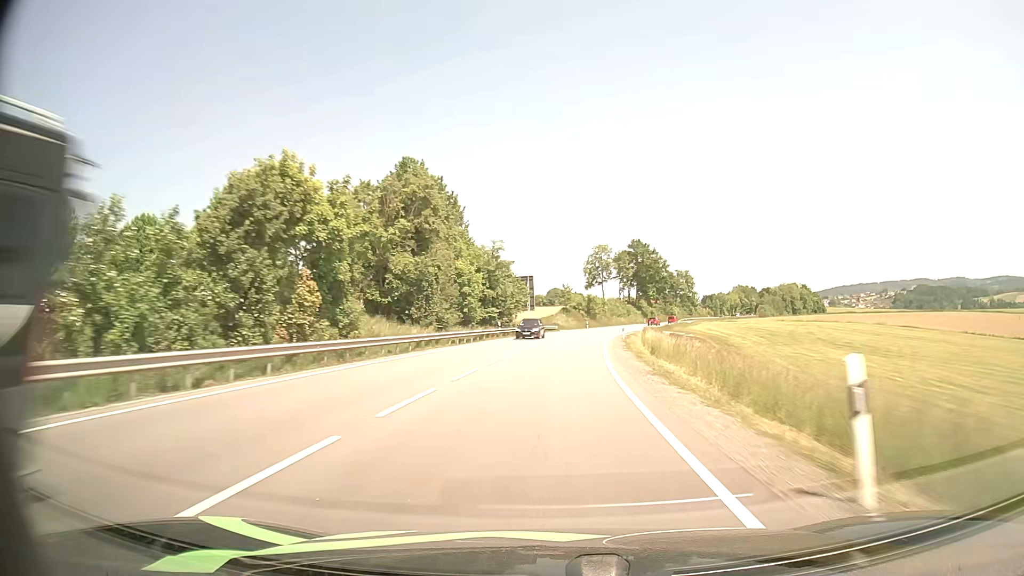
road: primary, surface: asphalt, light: Day
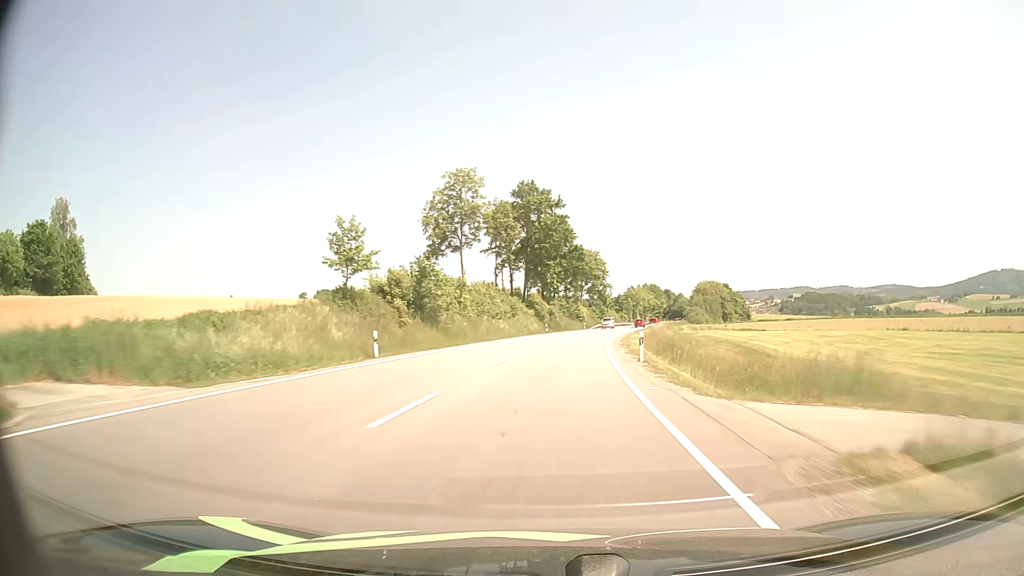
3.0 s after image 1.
(+7.6, +79.0) m; +11°
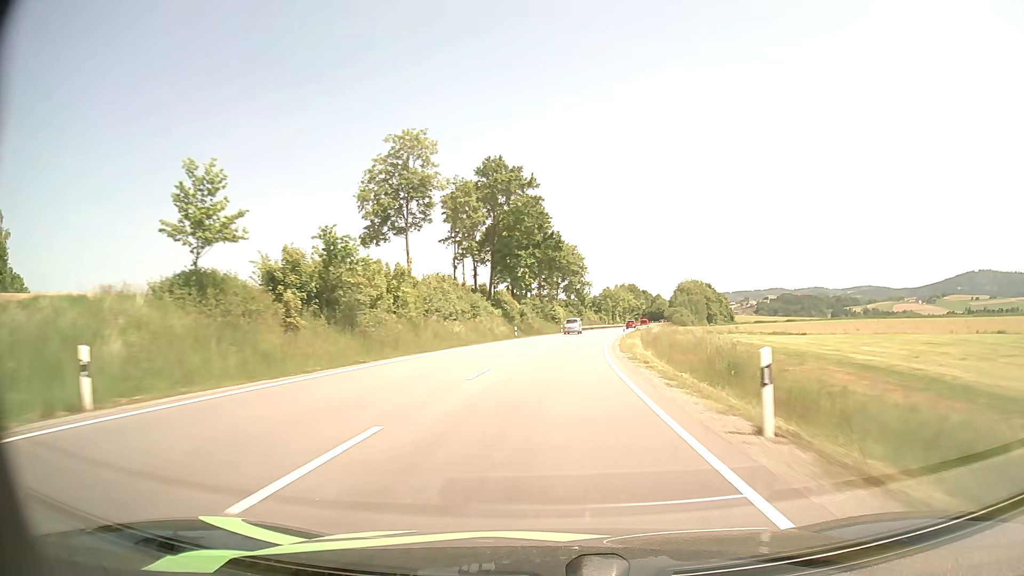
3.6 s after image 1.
(+0.3, +16.0) m; +2°
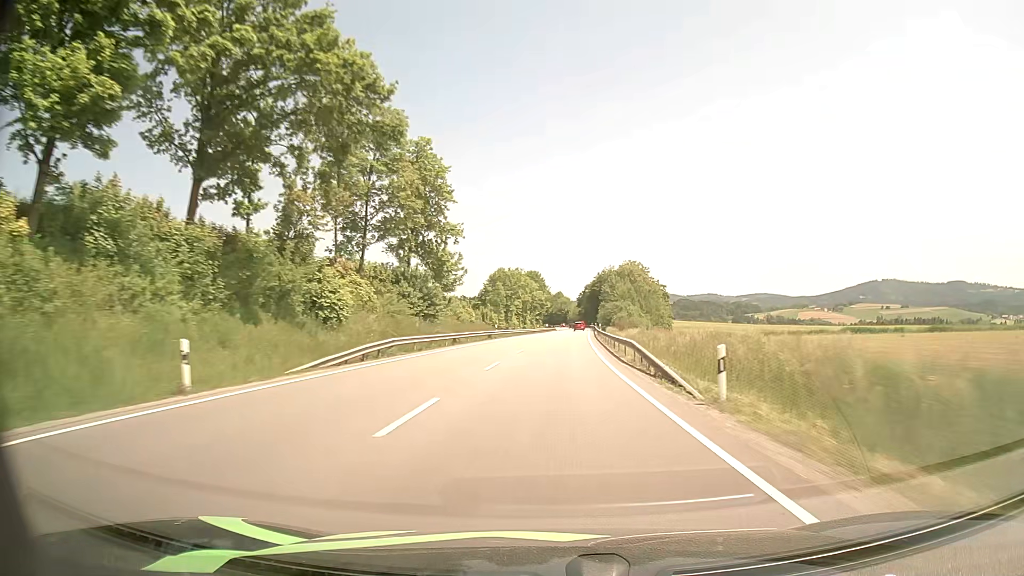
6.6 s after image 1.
(+6.8, +80.5) m; +9°
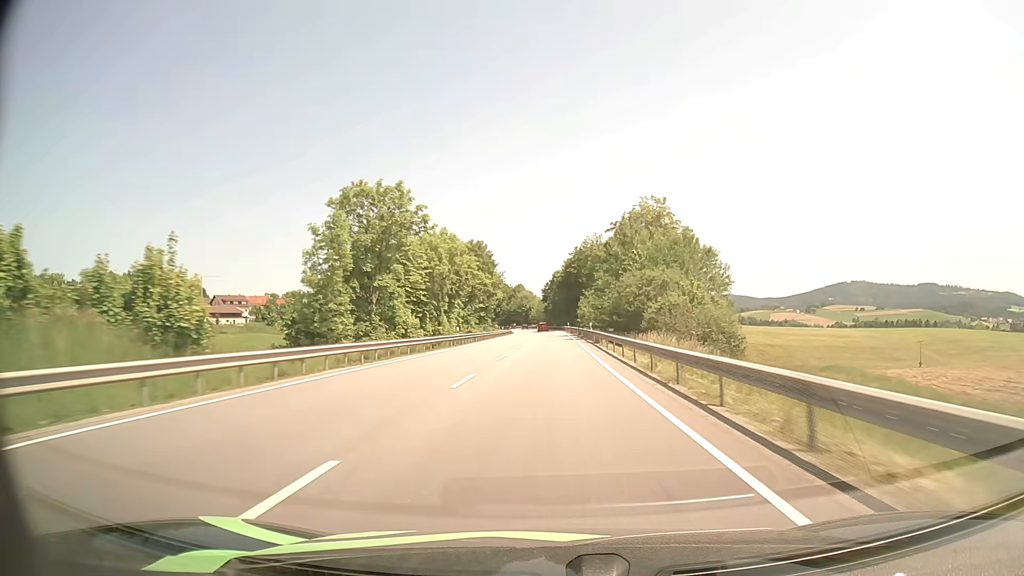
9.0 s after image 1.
(+2.6, +65.8) m; +4°
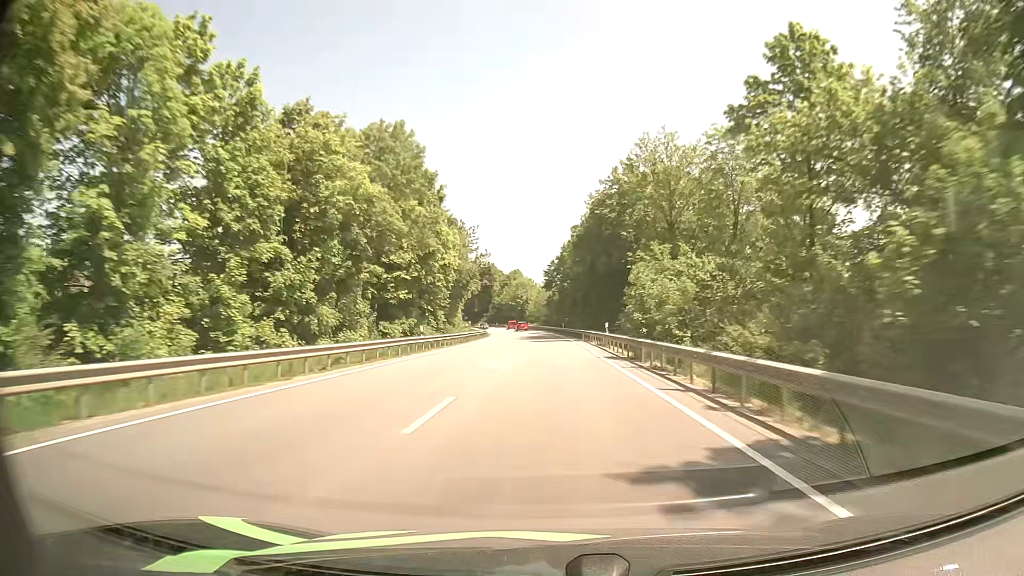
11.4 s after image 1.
(+0.1, +66.3) m; -1°
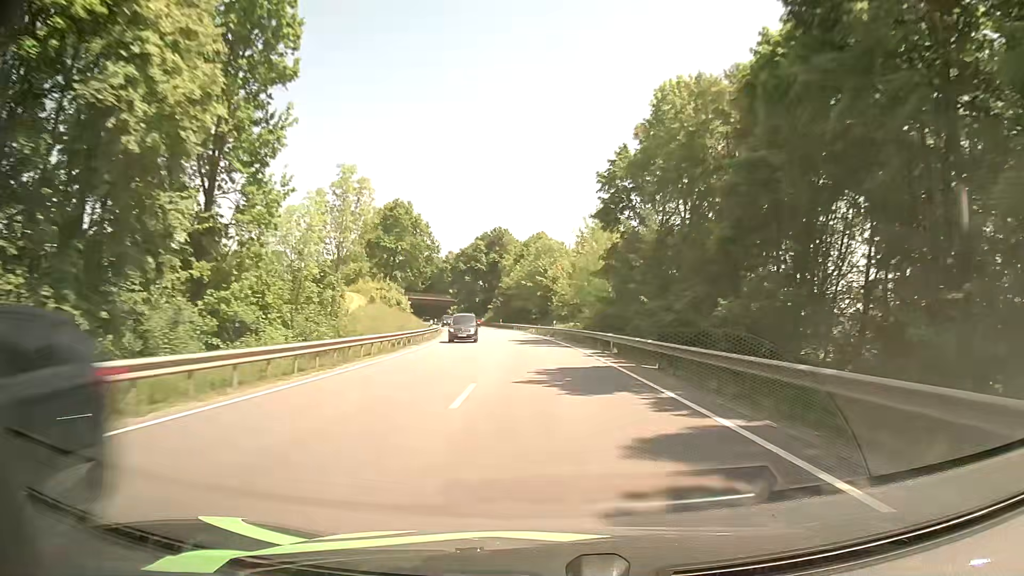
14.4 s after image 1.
(-1.2, +81.8) m; -3°
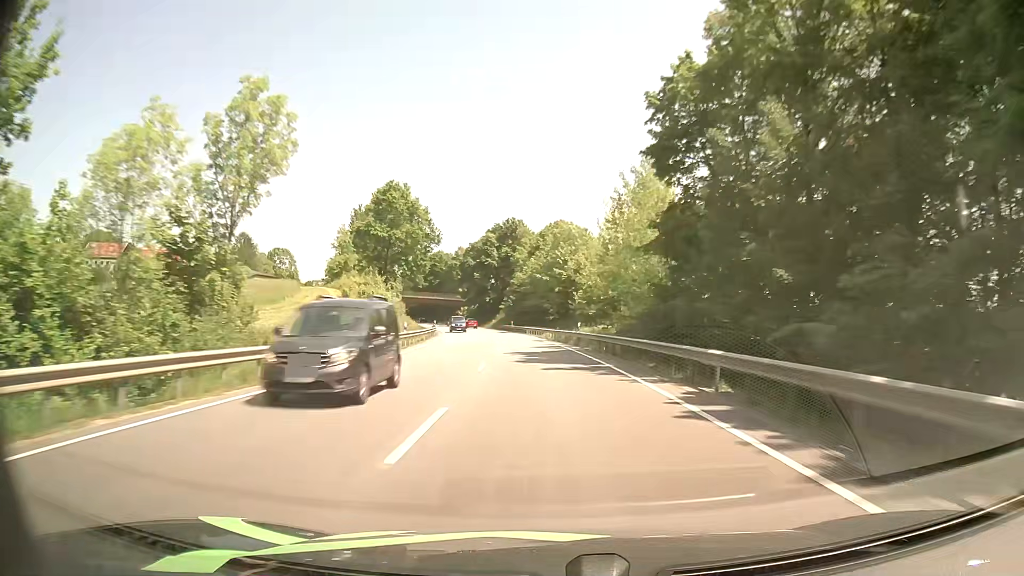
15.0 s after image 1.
(-0.2, +16.2) m; -1°
(0, +10) (0, +20) (-1, +30) (-2, +40) (-3, +50) (-4, +60) (-5, +70) (-7, +80) (-9, +89) (-11, +99) m
